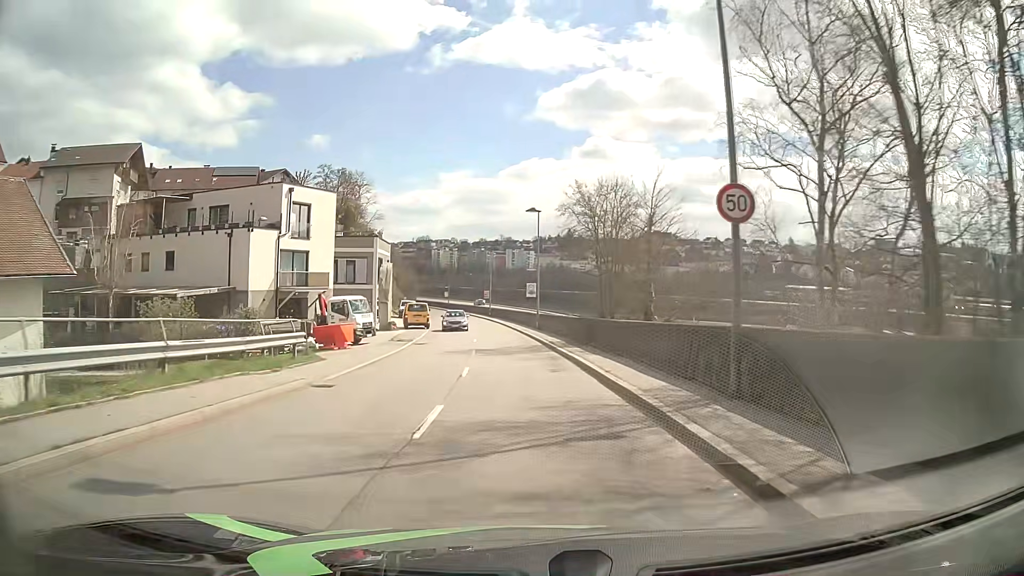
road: tertiary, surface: asphalt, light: Day
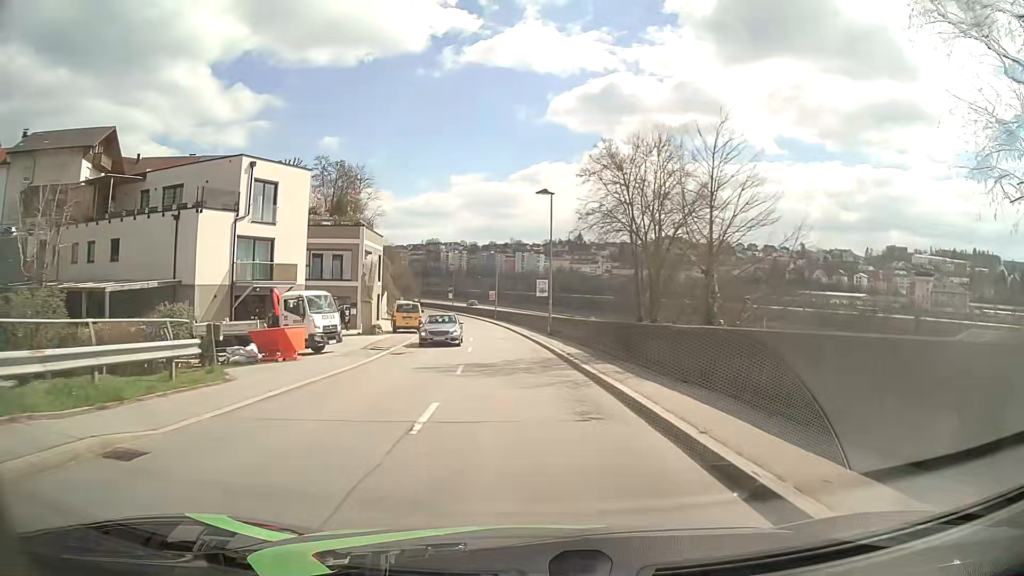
(-0.1, +7.6) m; -1°
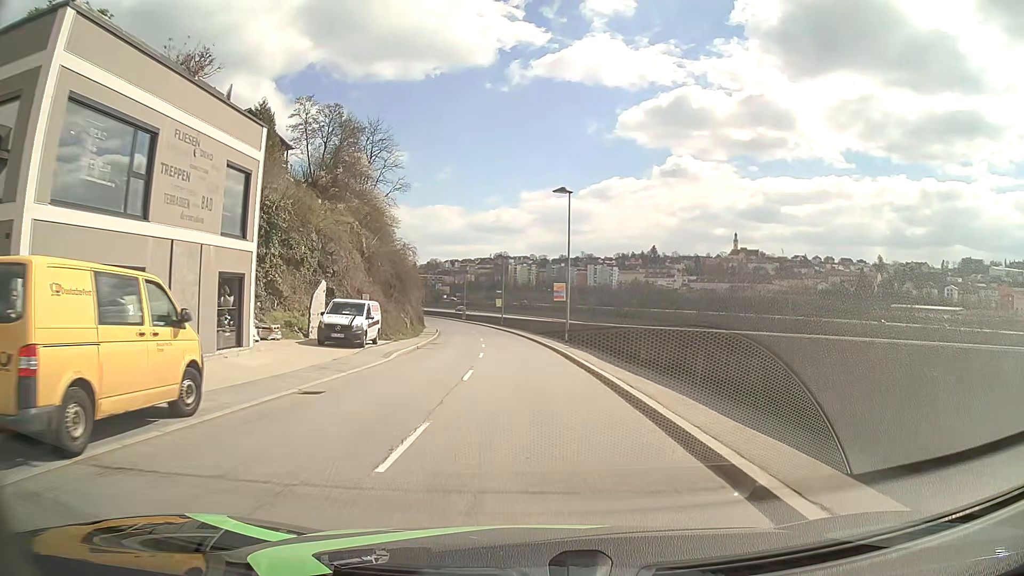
(-2.1, +37.9) m; -6°
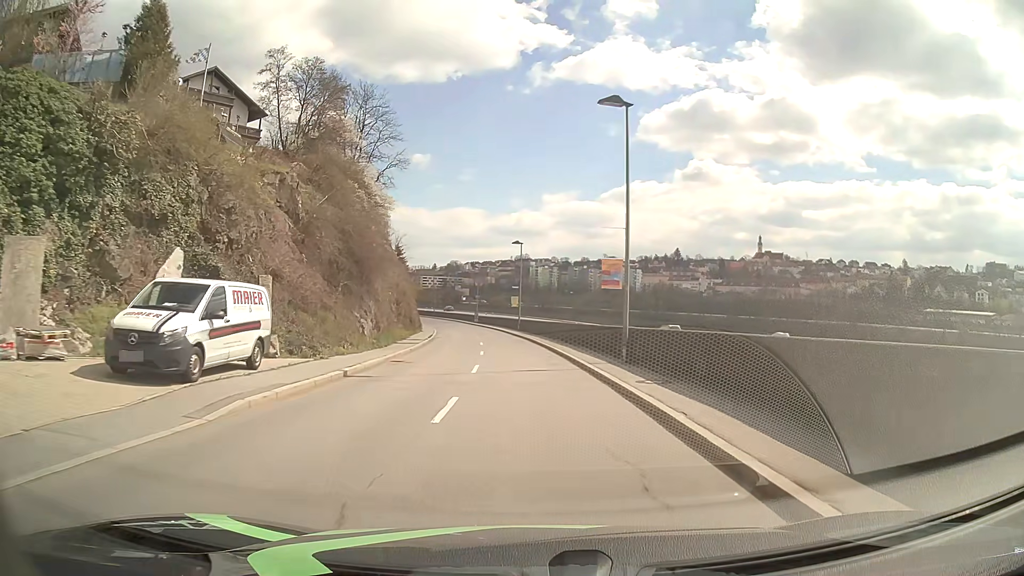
(-0.3, +15.2) m; -2°
(0, +10) (0, +20) (-1, +30) (-1, +40) (-2, +50) (-4, +60) (-5, +70) (-7, +80) (-9, +89) (-11, +99) m
